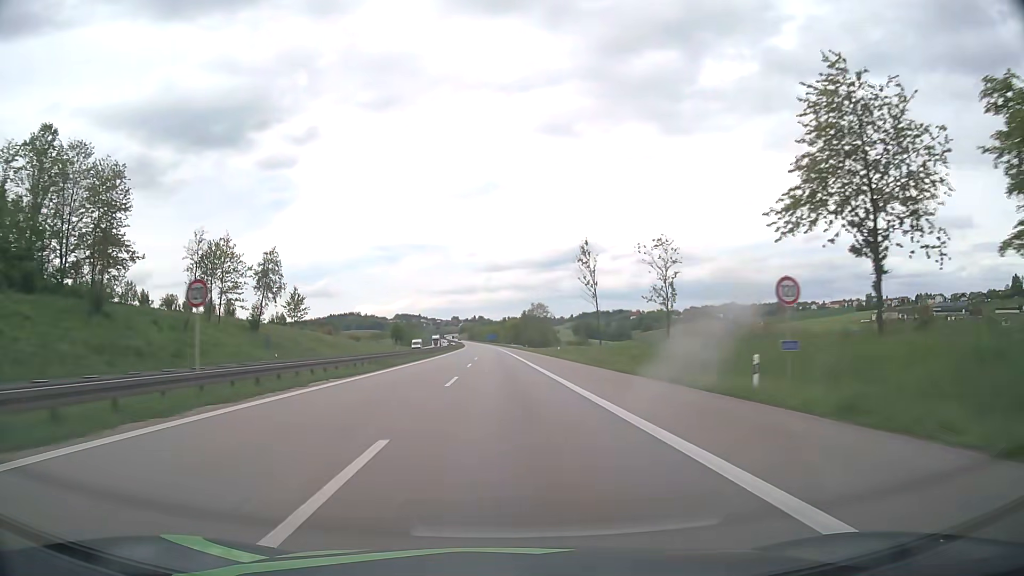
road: motorway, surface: asphalt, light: Day
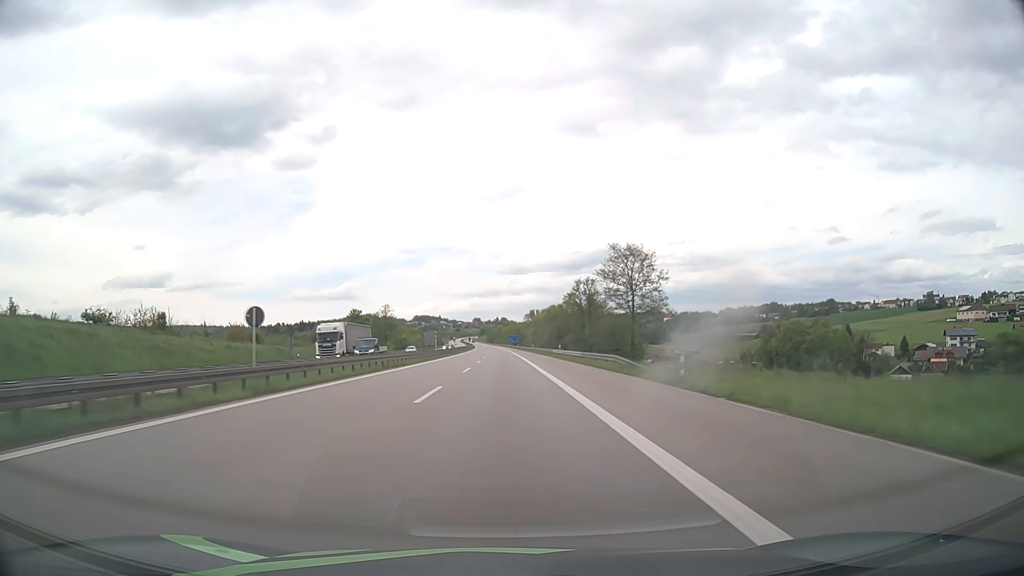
(-1.7, +95.0) m; -2°
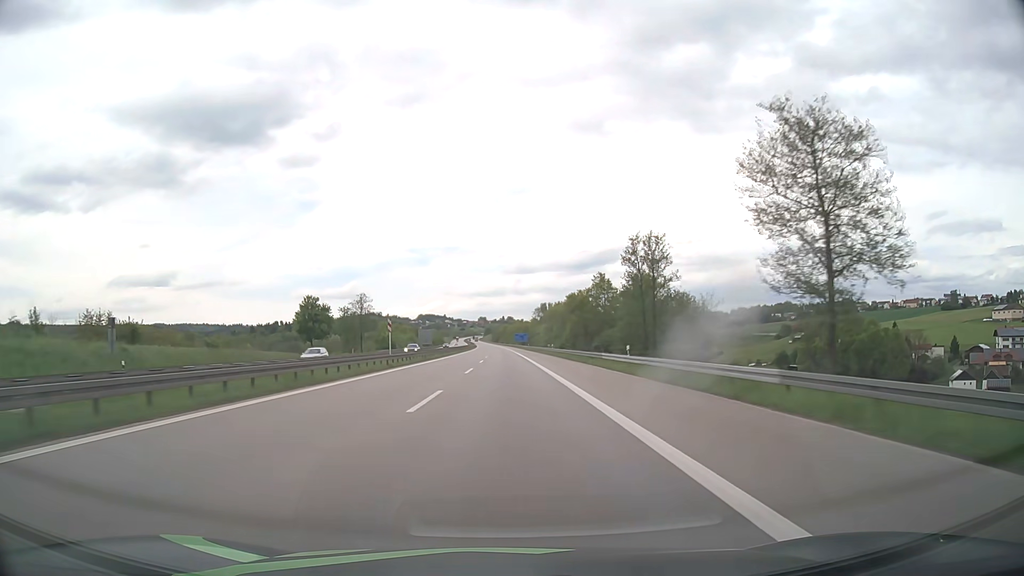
(-0.2, +38.0) m; -1°
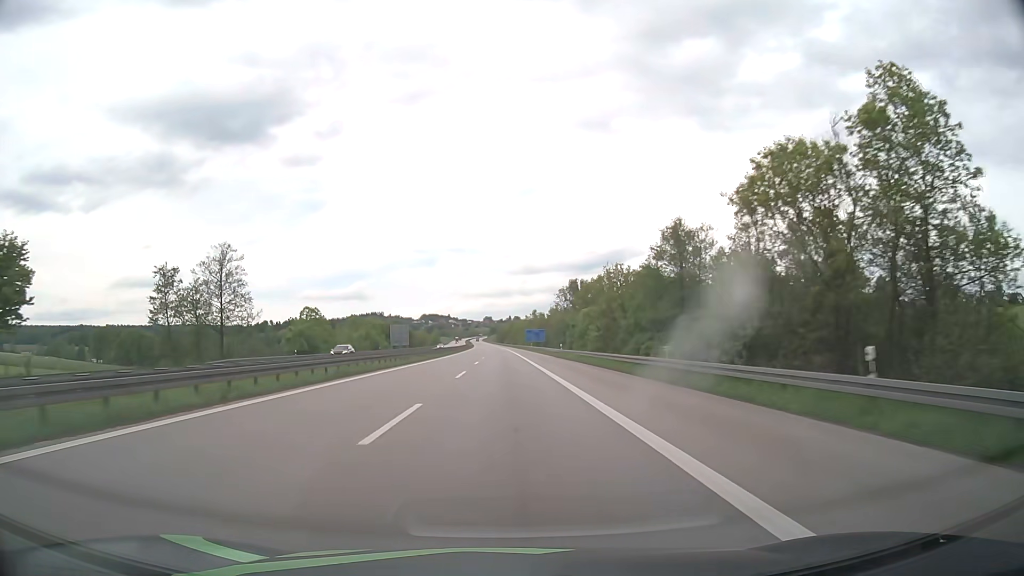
(-0.2, +76.0) m; -1°
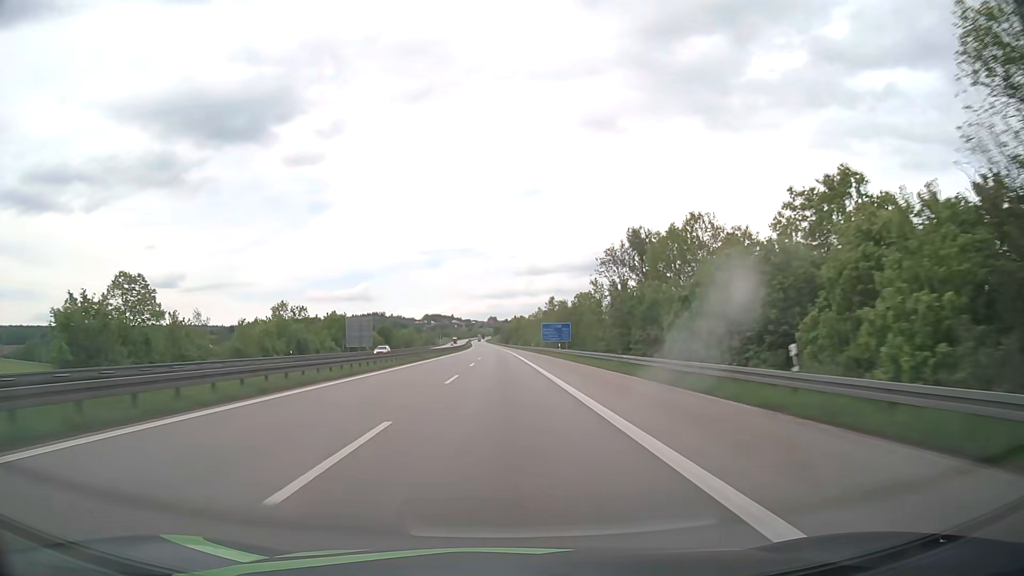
(-0.2, +57.0) m; 0°
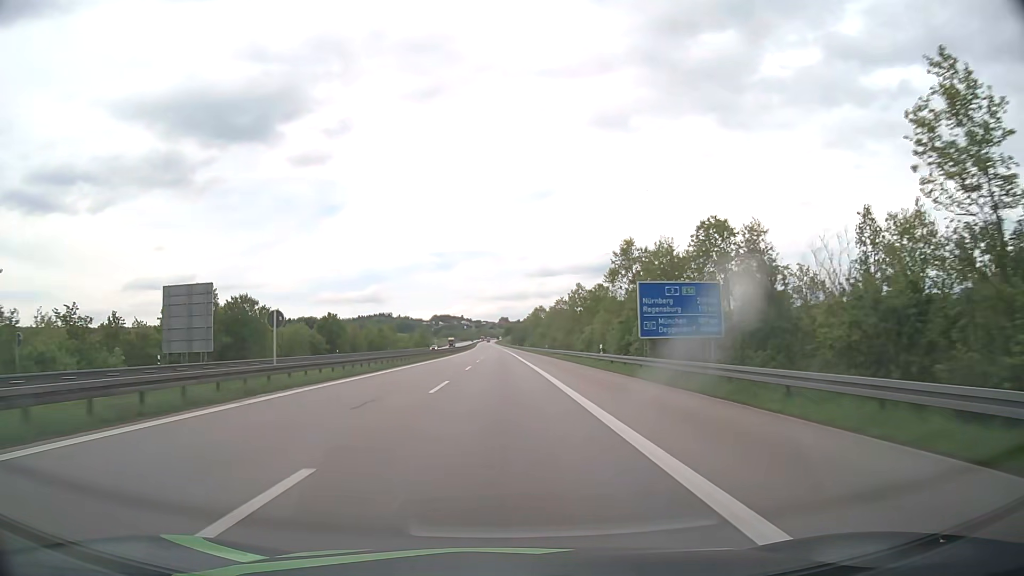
(-0.5, +76.0) m; -1°
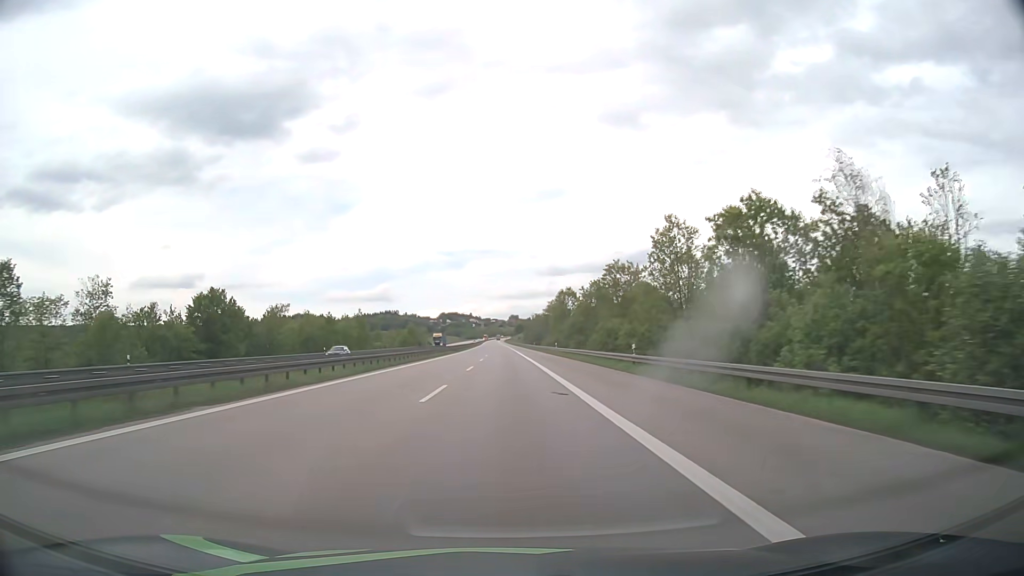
(-0.4, +57.0) m; -1°
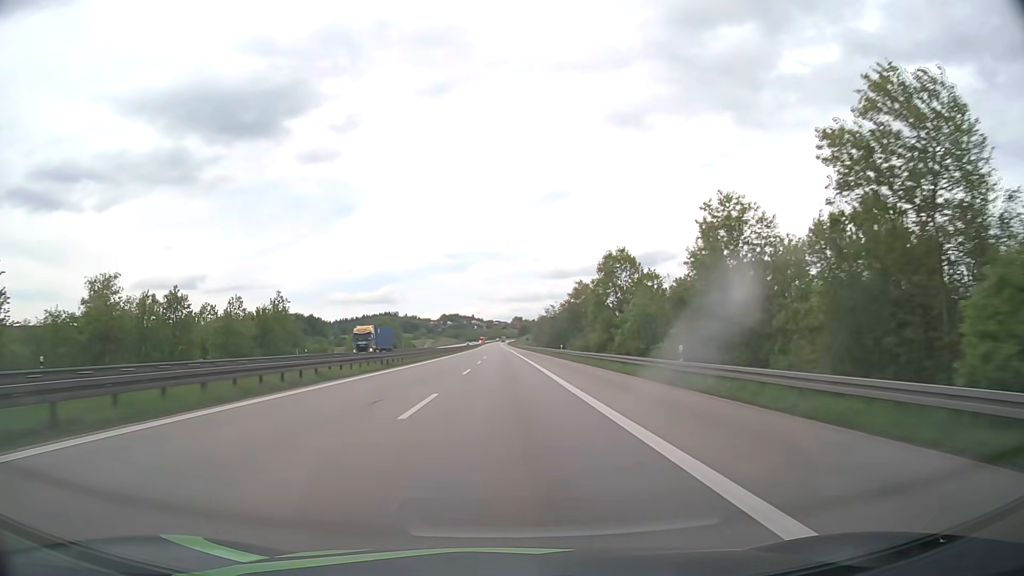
(-0.3, +57.0) m; 0°
(0, +10) (0, +20) (0, +30) (0, +40) (0, +50) (0, +60) (0, +70) (-1, +80) (-1, +90) (-1, +100) m
